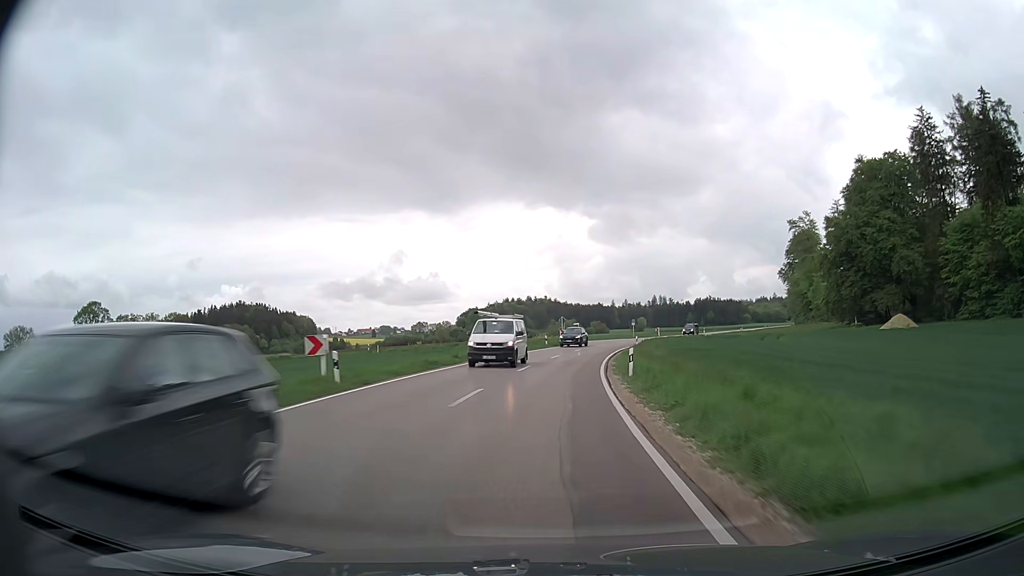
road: secondary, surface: asphalt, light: Day
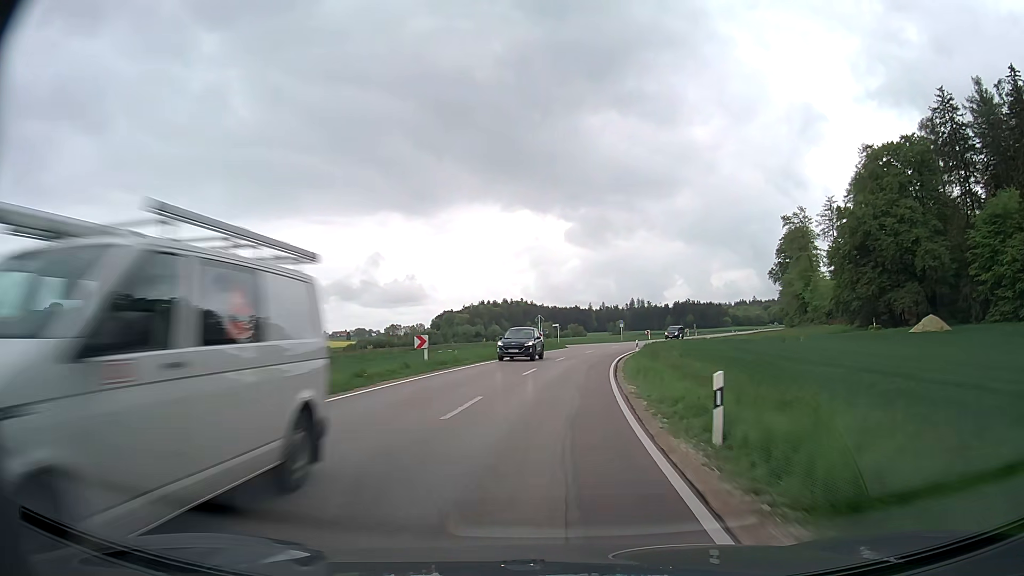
(+0.2, +13.4) m; +2°
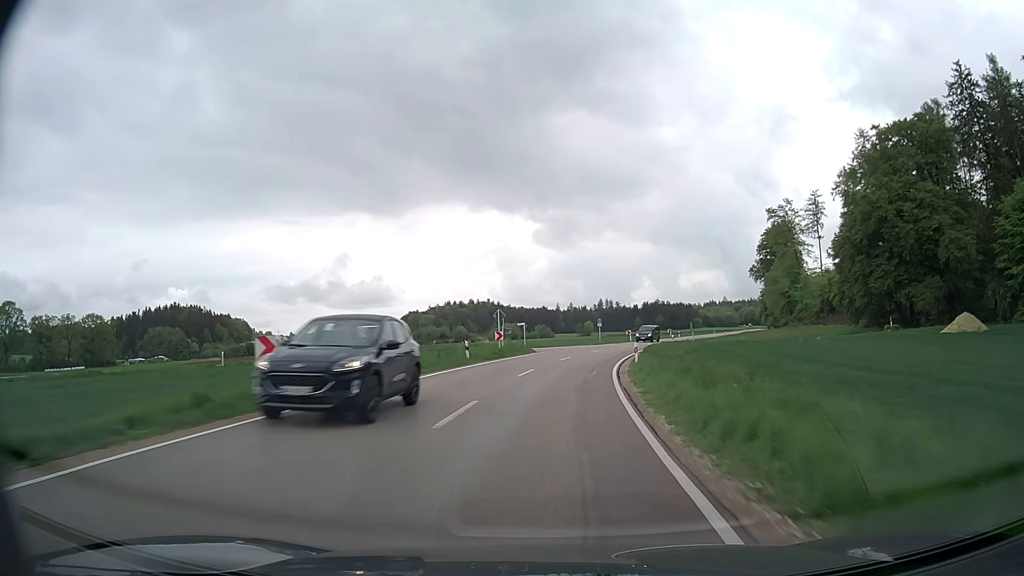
(+0.3, +13.2) m; +3°
(0, +10) (+1, +20) (+2, +30) (+4, +40) (+6, +50) (+8, +59) (+11, +69) (+15, +78) (+18, +88) (+22, +97) m
